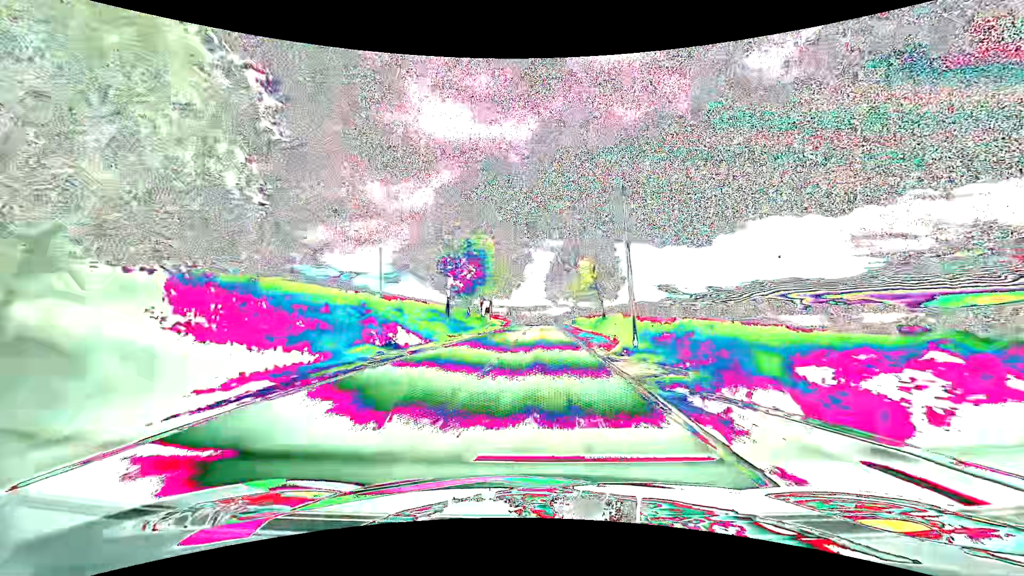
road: tertiary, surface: asphalt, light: Day
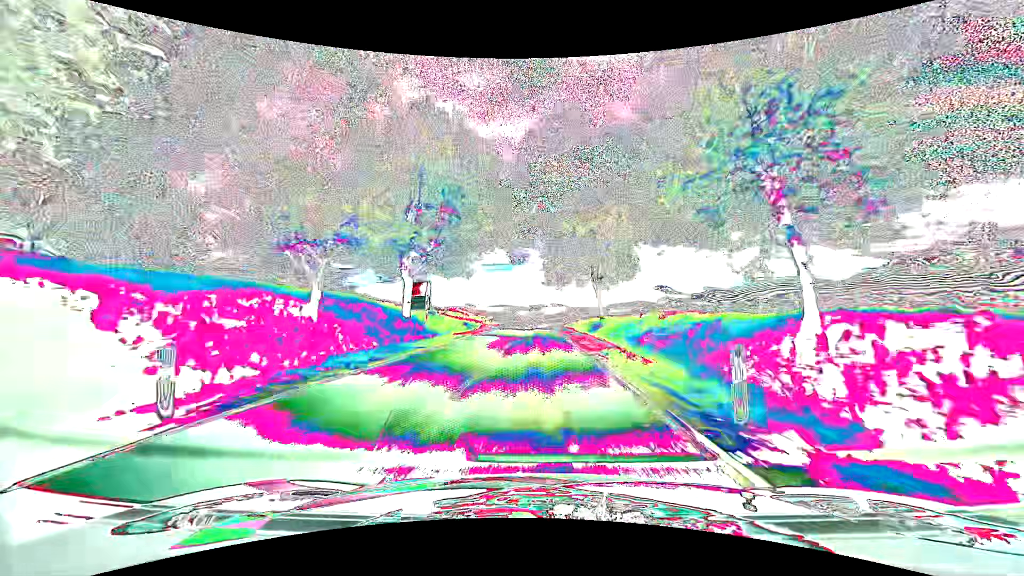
(+0.5, +40.6) m; +1°
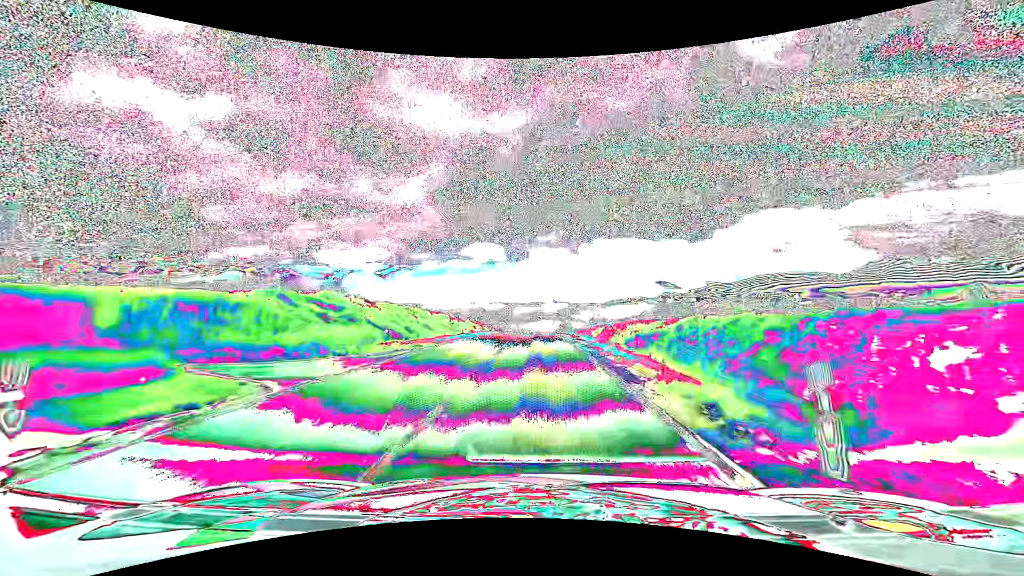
(-0.1, +54.0) m; 0°
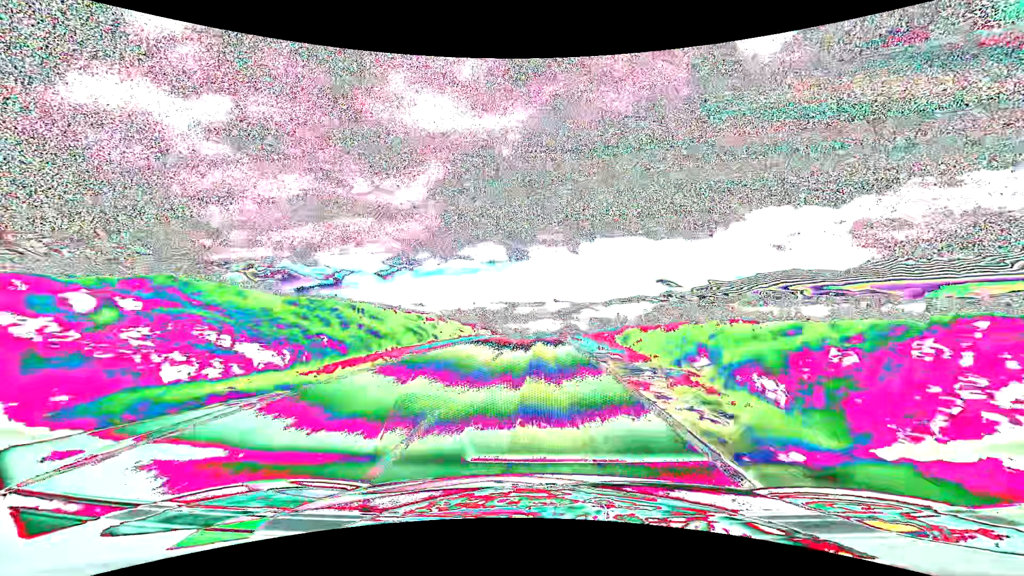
(0.0, +13.5) m; 0°
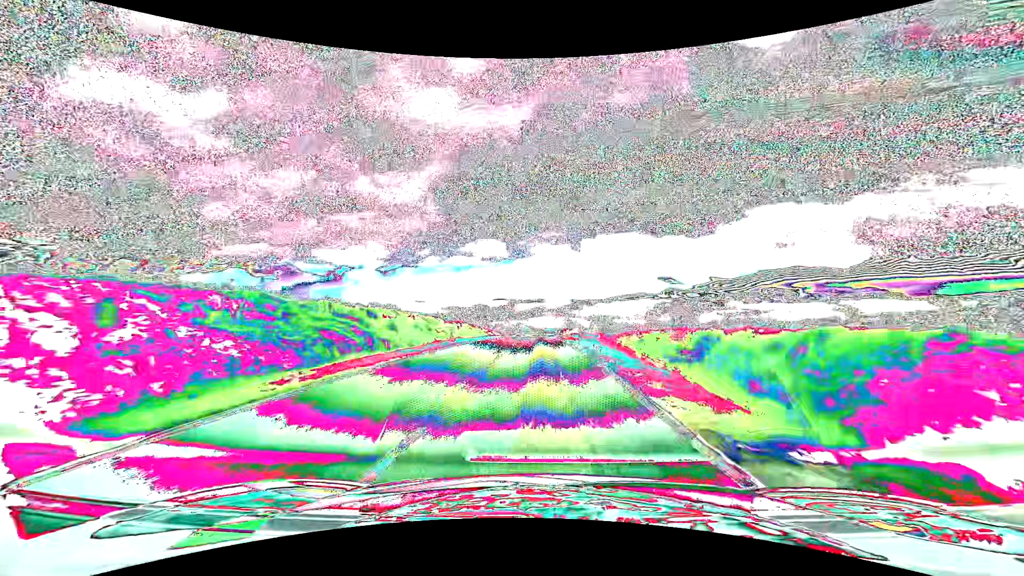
(0.0, +13.4) m; 0°
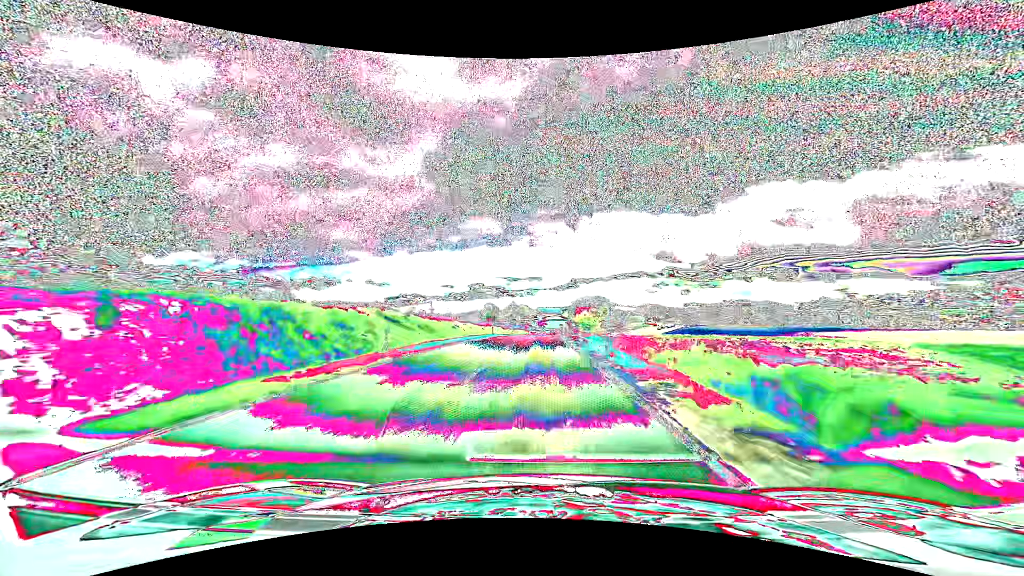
(+0.2, +67.1) m; 0°
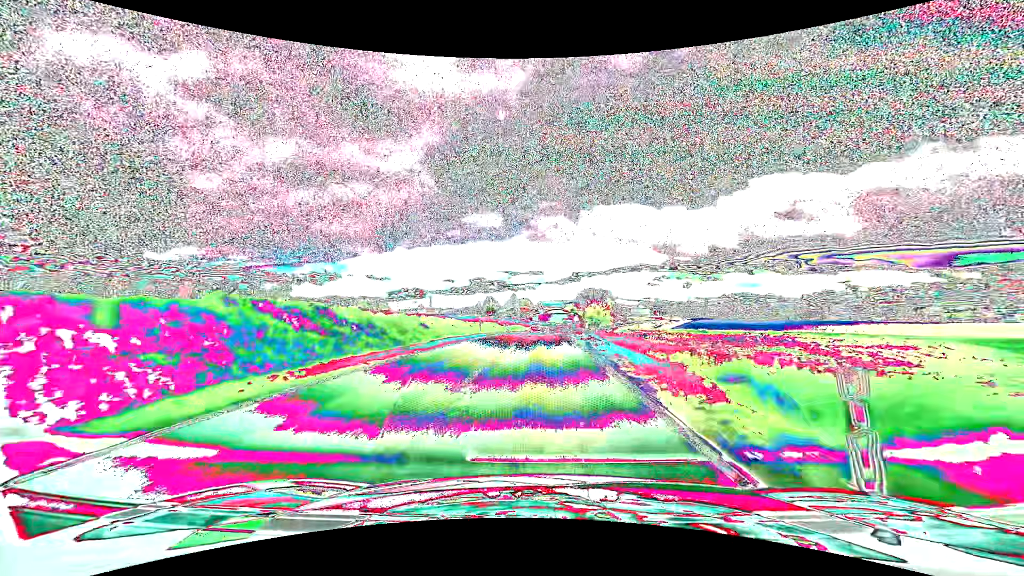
(0.0, +13.3) m; 0°
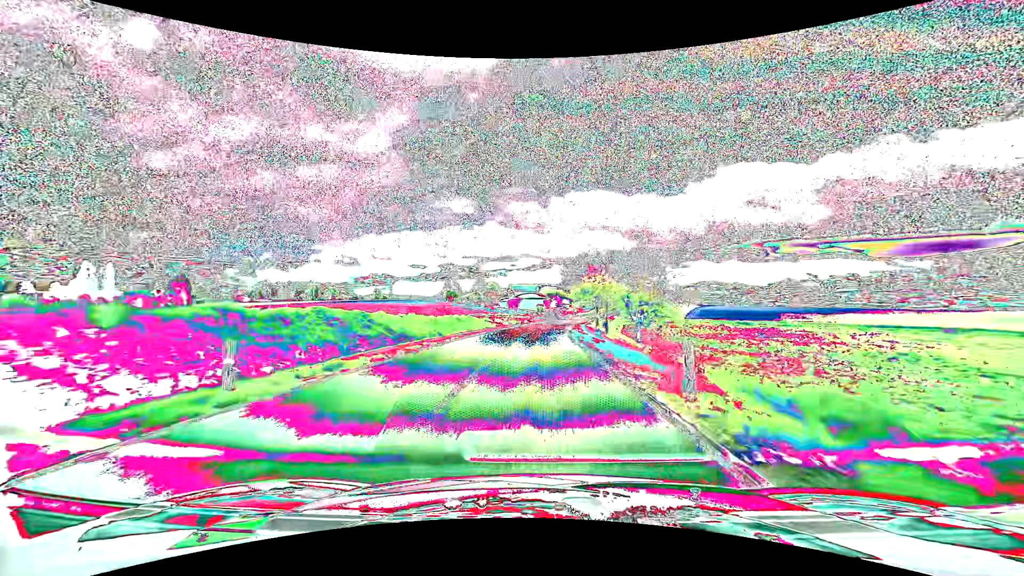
(+0.9, +50.8) m; +3°
(0, +10) (0, +20) (0, +30) (+1, +40) (+1, +50) (+2, +60) (+3, +70) (+4, +80) (+5, +90) (+7, +100) m
